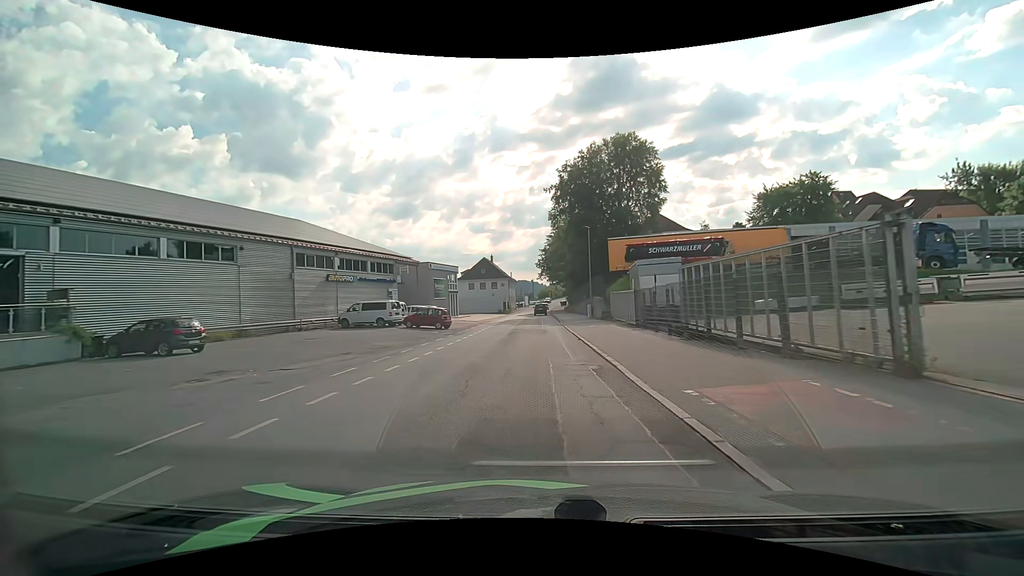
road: residential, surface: asphalt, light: Day
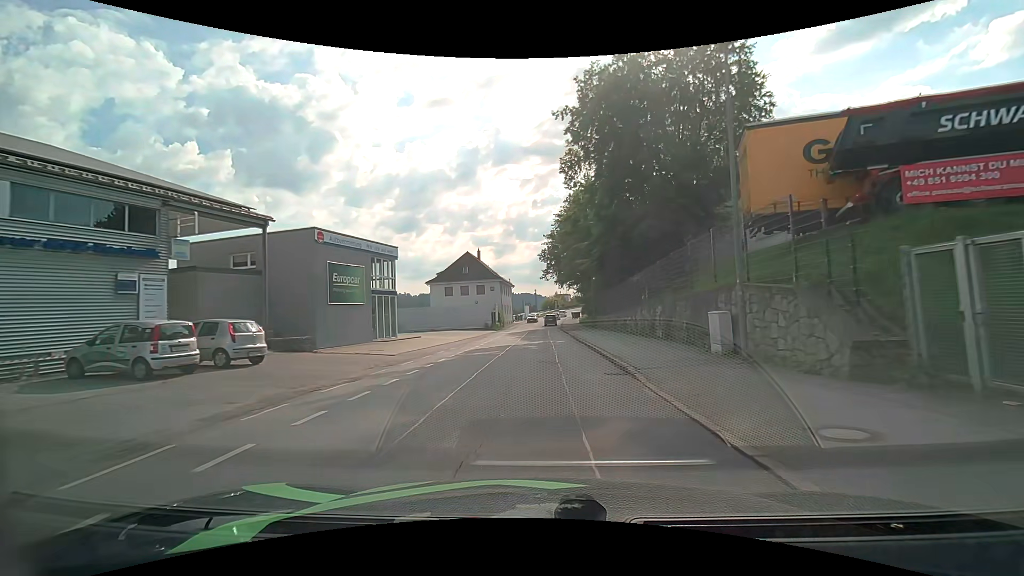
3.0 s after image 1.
(-0.2, +31.6) m; 0°
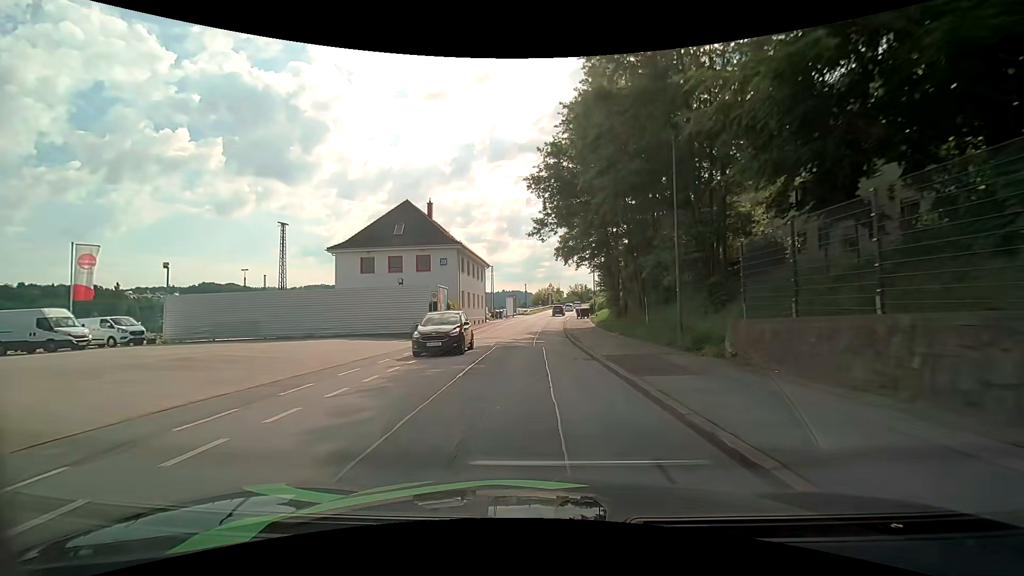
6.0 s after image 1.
(+0.3, +33.9) m; +1°
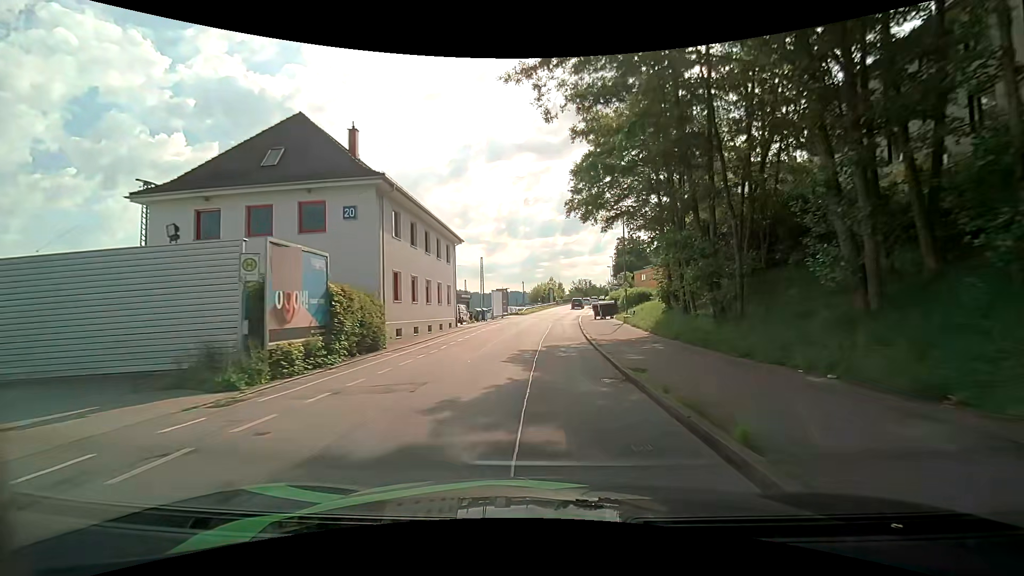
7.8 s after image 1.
(-0.2, +21.5) m; -1°
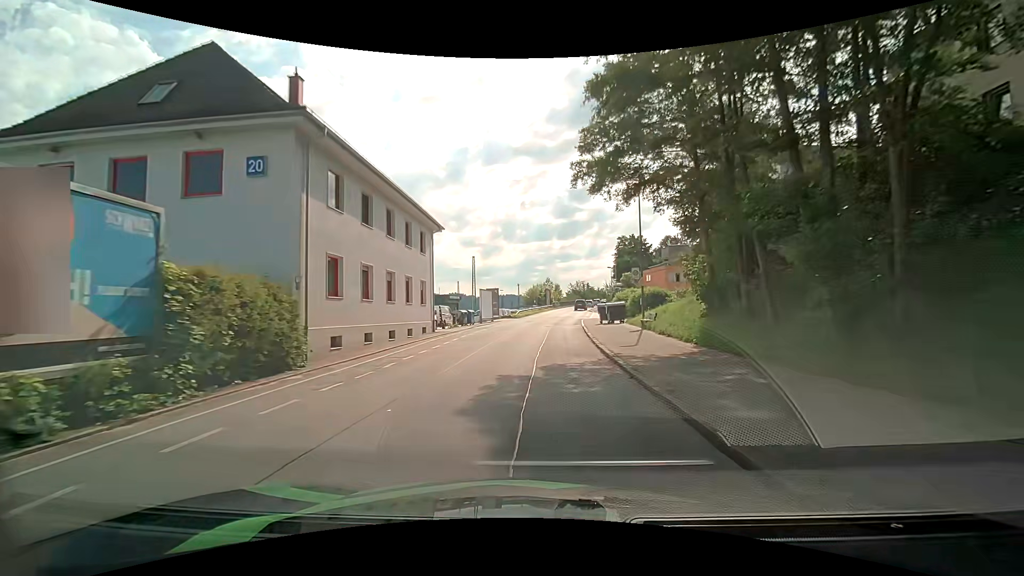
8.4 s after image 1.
(+0.1, +7.2) m; +1°
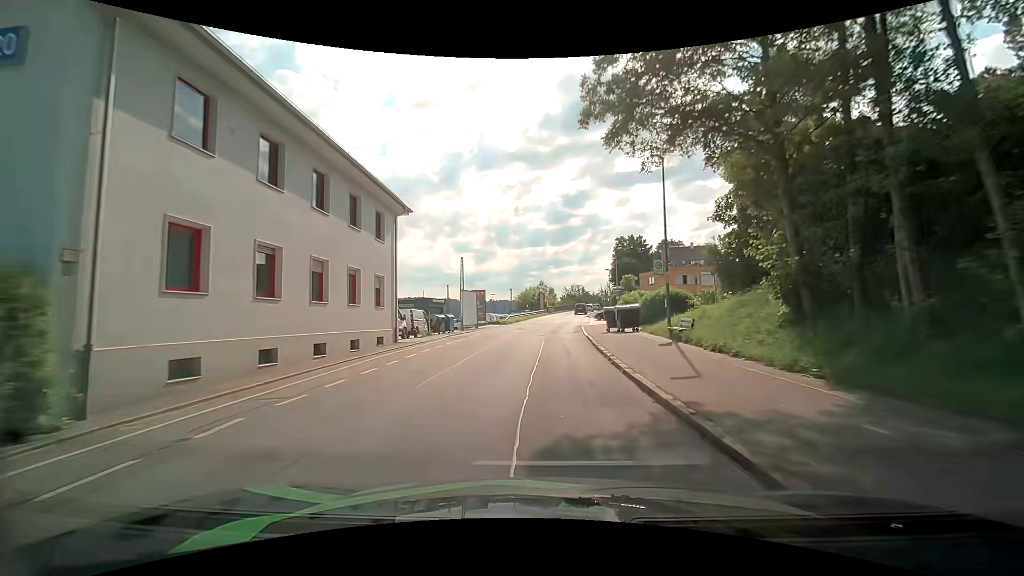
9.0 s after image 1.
(+0.1, +7.2) m; +1°
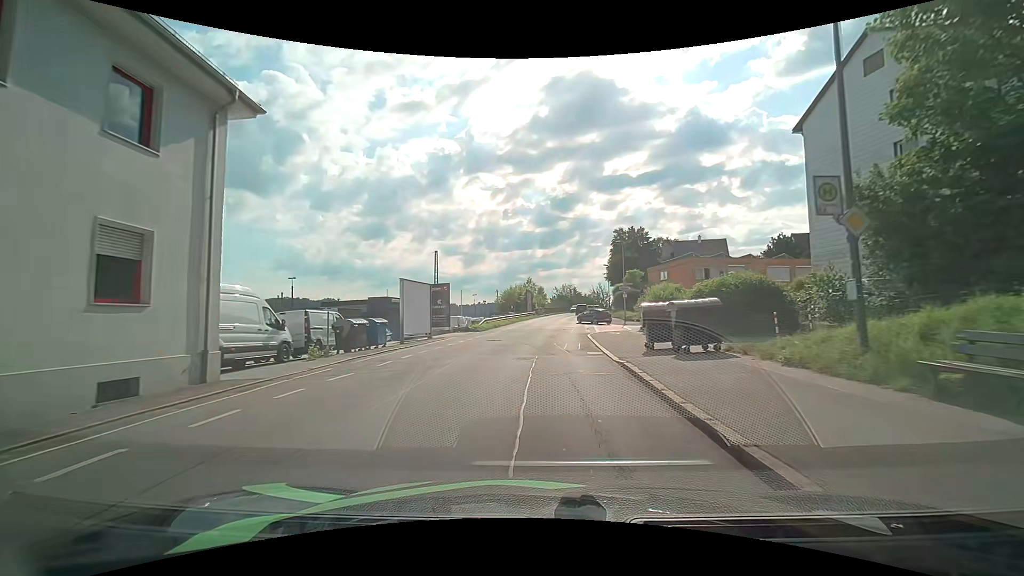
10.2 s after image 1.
(+0.3, +13.7) m; +2°
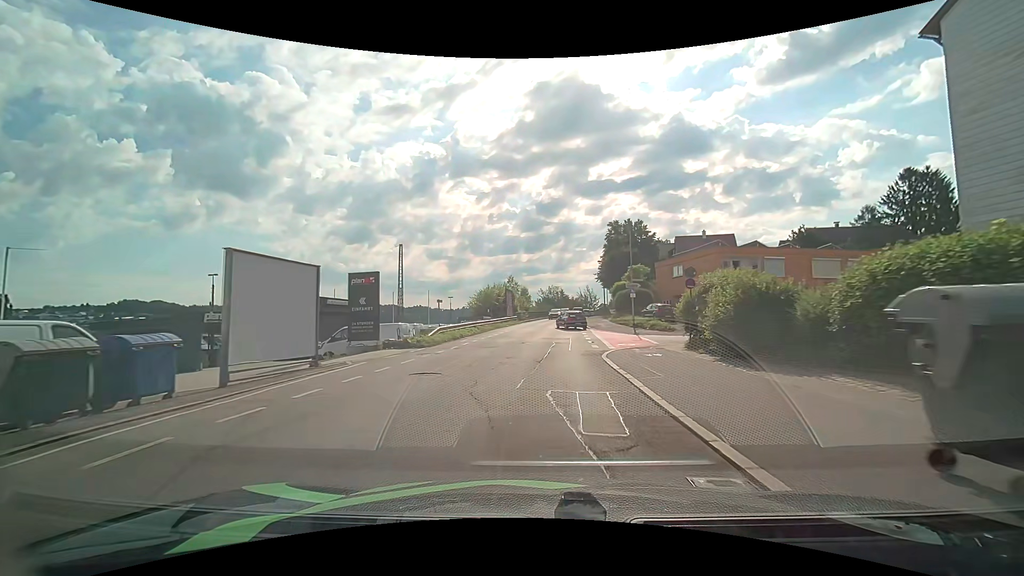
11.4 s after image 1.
(+0.1, +12.5) m; +1°
(0, +10) (0, +20) (+1, +30) (+1, +40) (+2, +50) (+3, +60) (+4, +70) (+6, +80) (+7, +90) (+9, +100) m
